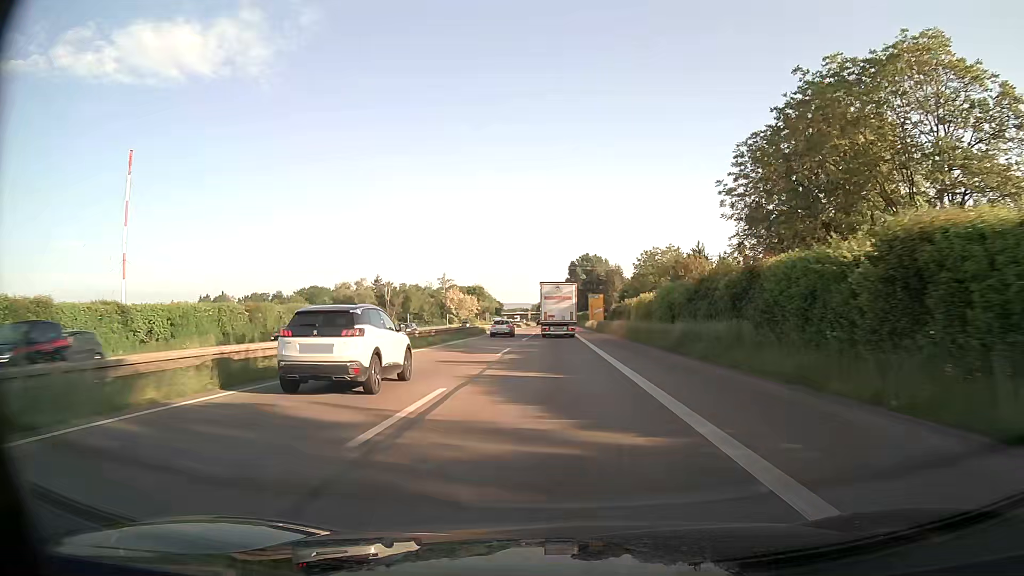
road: trunk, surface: asphalt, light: Day
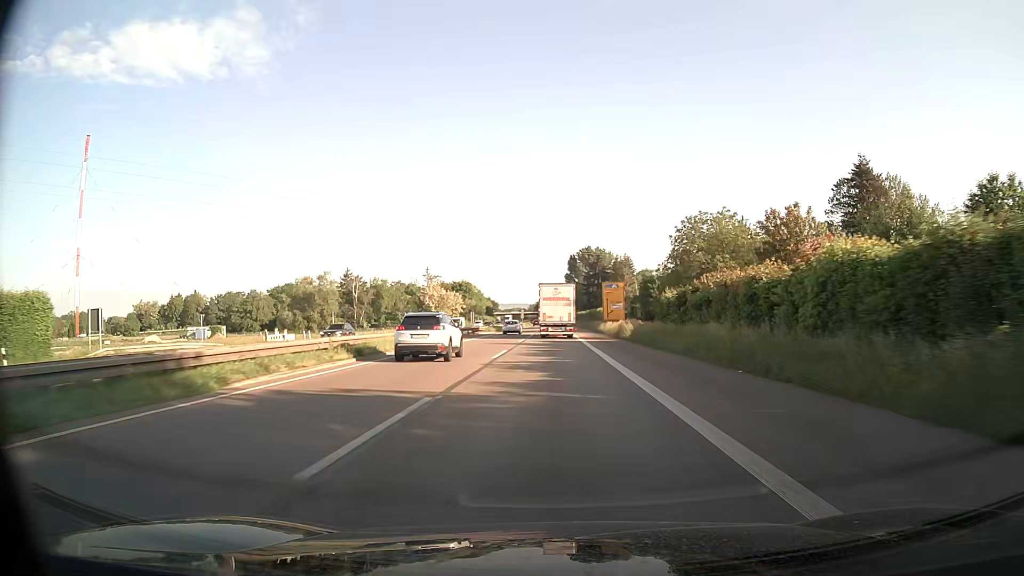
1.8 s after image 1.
(+0.1, +38.4) m; 0°
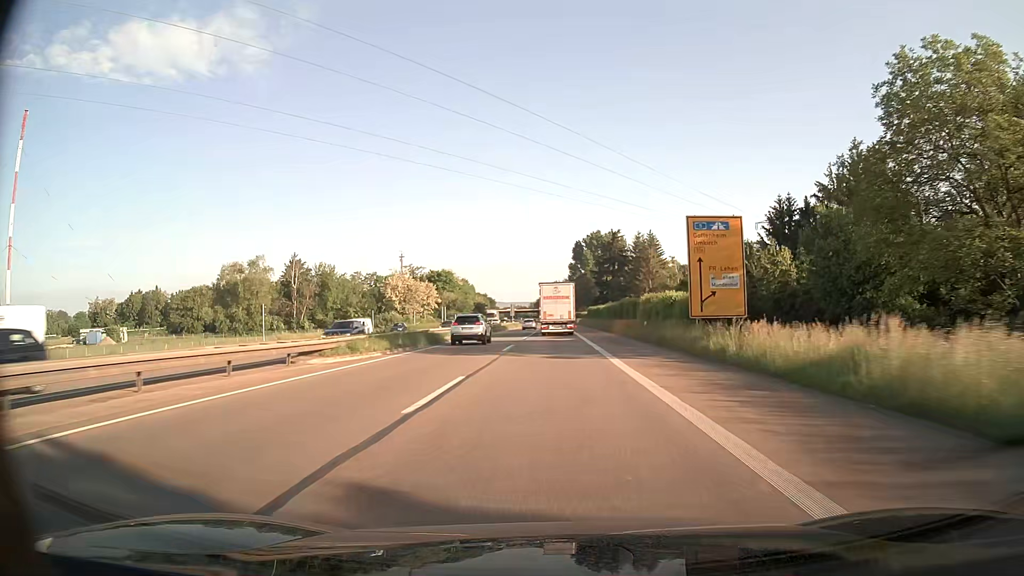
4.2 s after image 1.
(0.0, +51.4) m; 0°
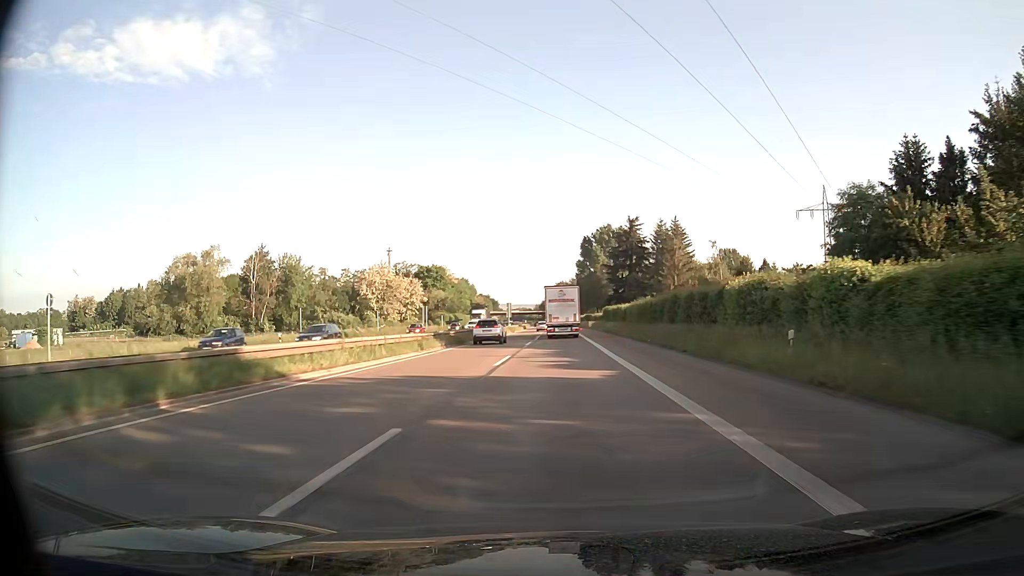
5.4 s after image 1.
(-0.1, +25.8) m; 0°
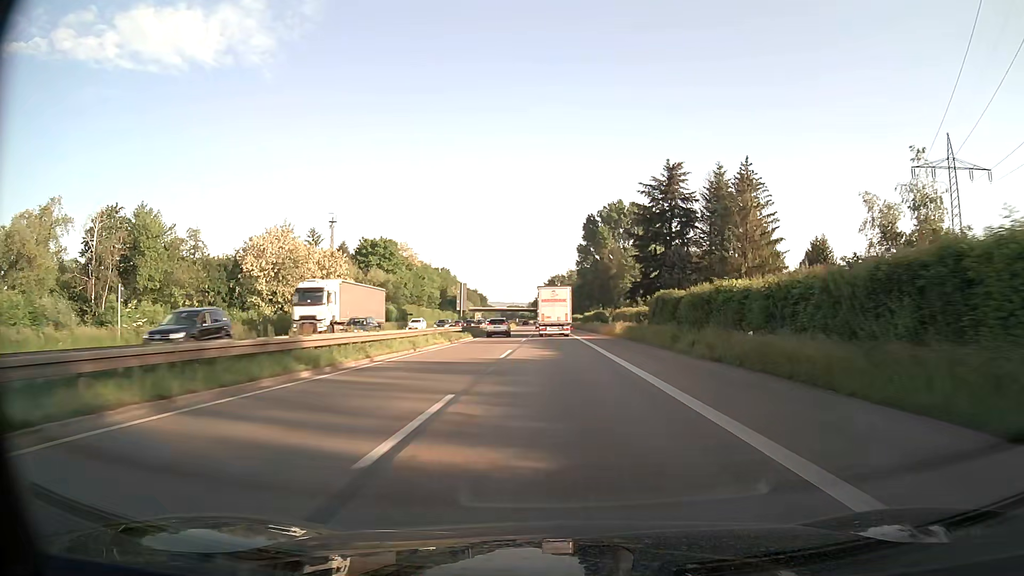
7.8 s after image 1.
(+0.1, +51.7) m; 0°
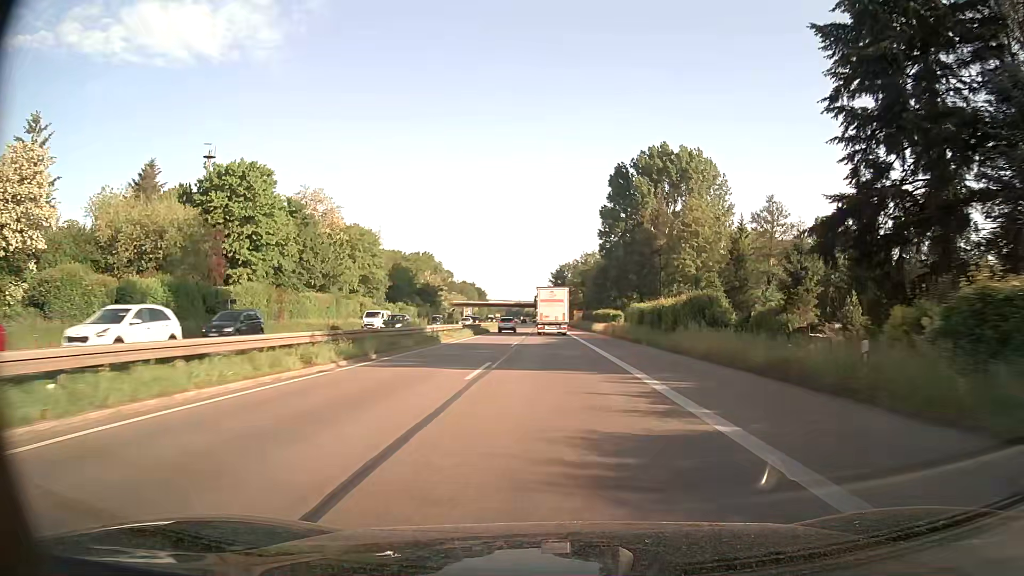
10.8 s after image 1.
(-0.4, +64.8) m; -1°
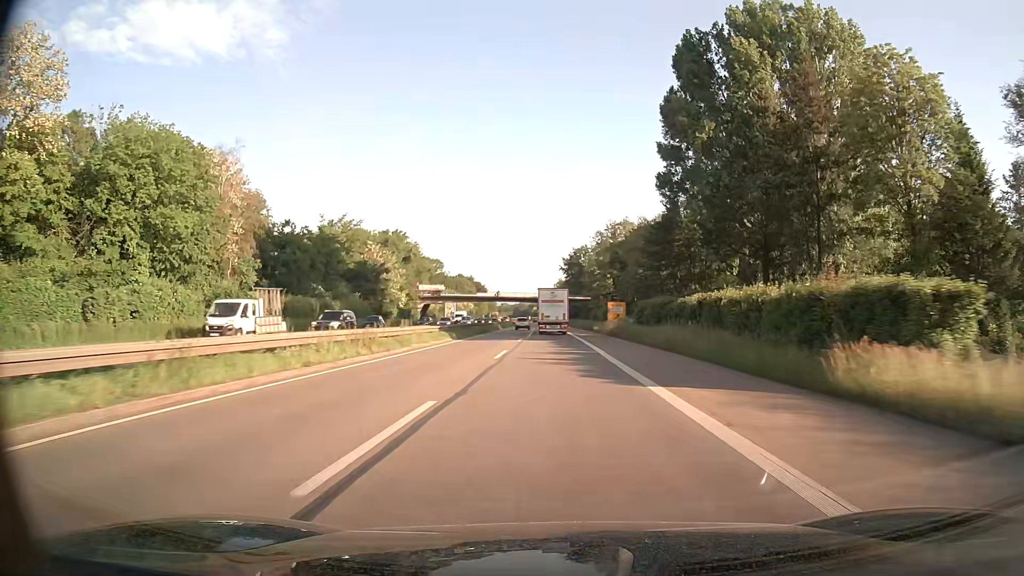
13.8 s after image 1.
(-0.6, +65.1) m; -1°
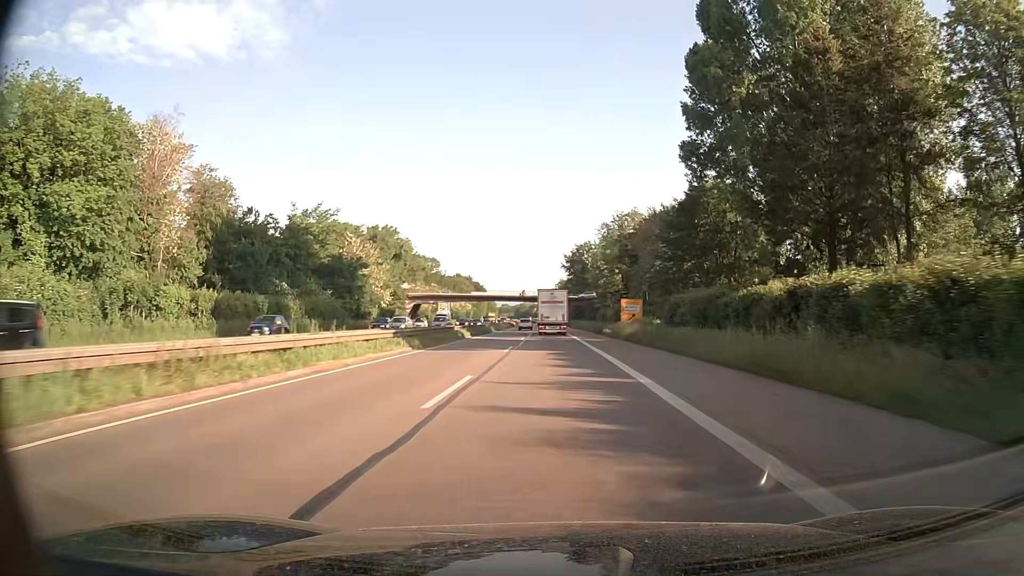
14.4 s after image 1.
(0.0, +13.1) m; 0°
(0, +10) (0, +20) (0, +30) (0, +40) (0, +50) (0, +60) (-1, +70) (-1, +80) (-1, +90) (-1, +100) m
